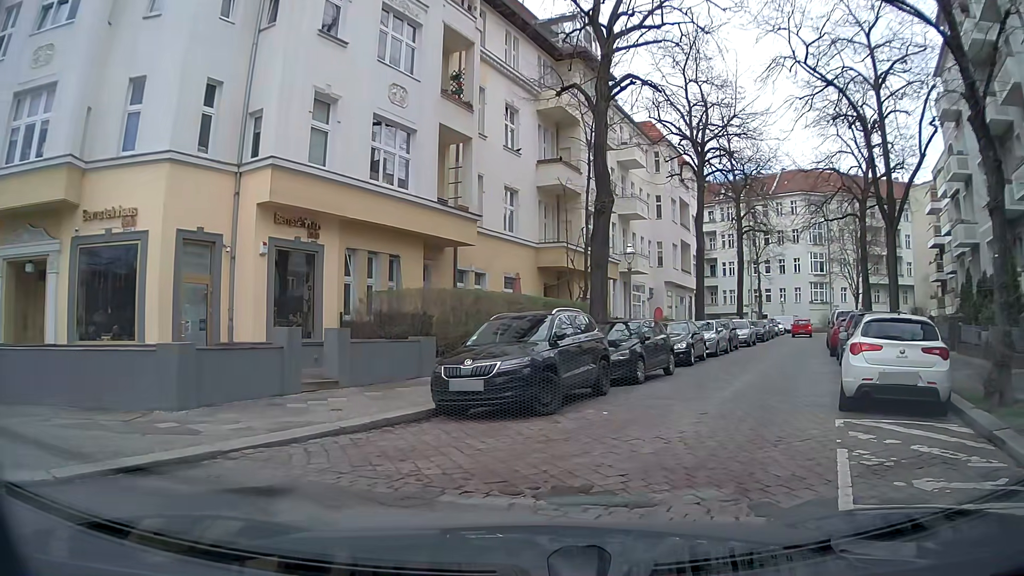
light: Day
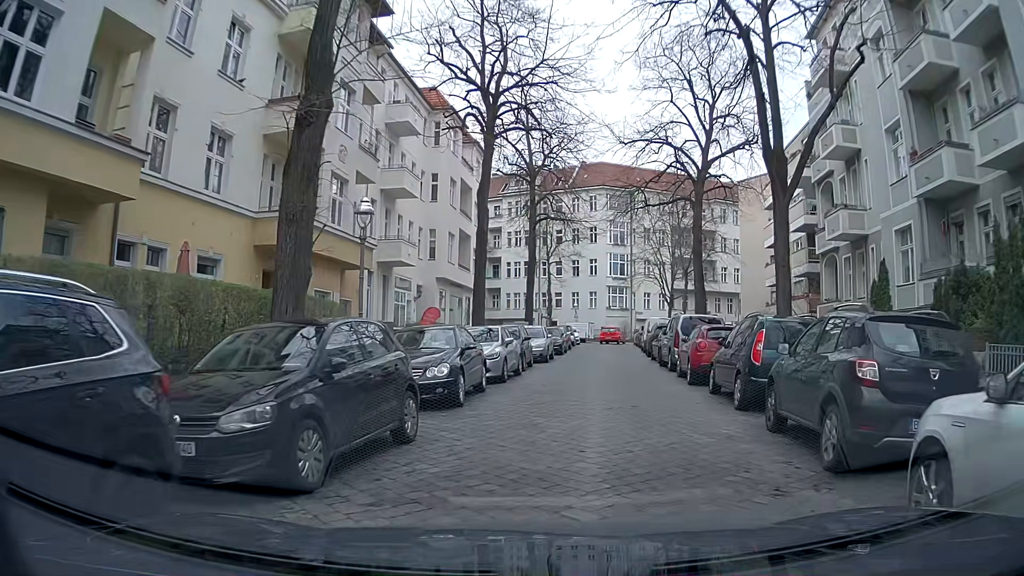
(+1.7, +9.3) m; +19°
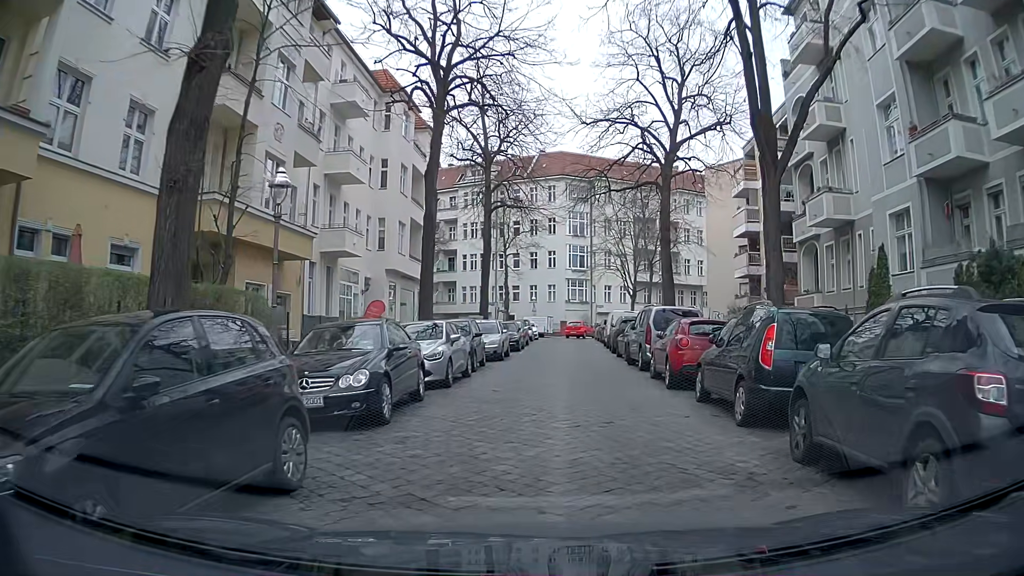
(+0.1, +2.5) m; +1°
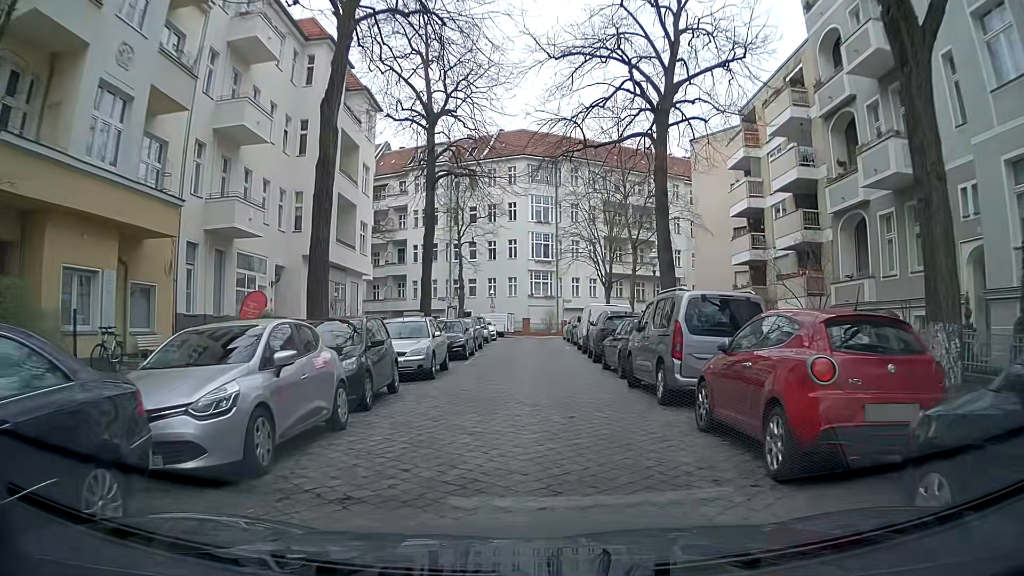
(+0.6, +8.1) m; +5°
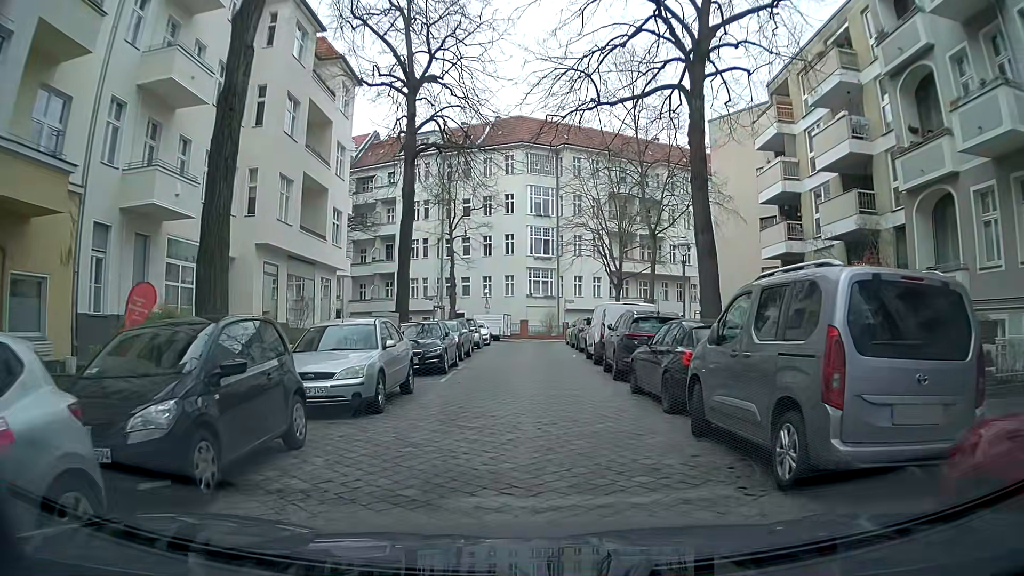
(0.0, +5.4) m; 0°
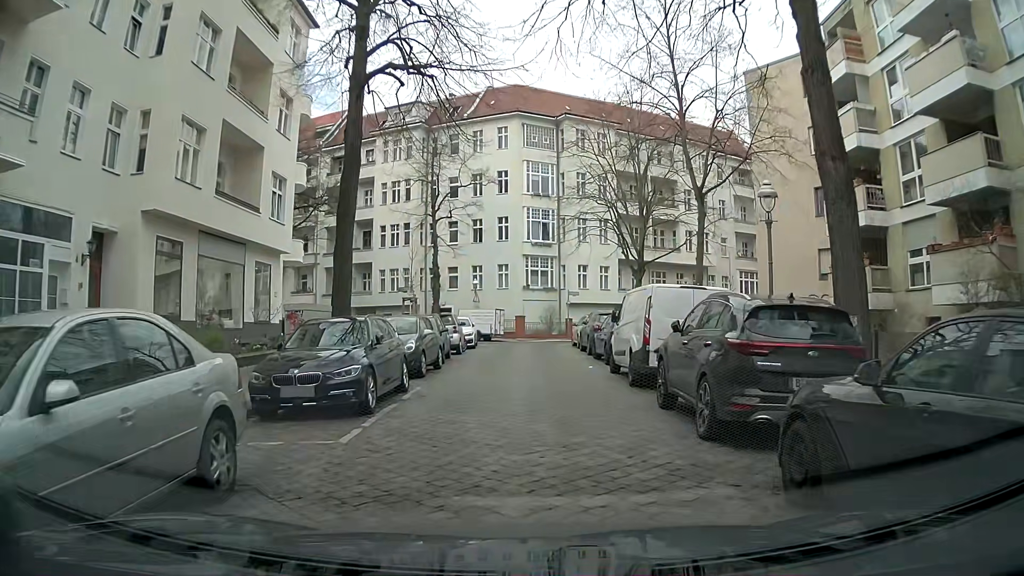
(0.0, +8.2) m; 0°
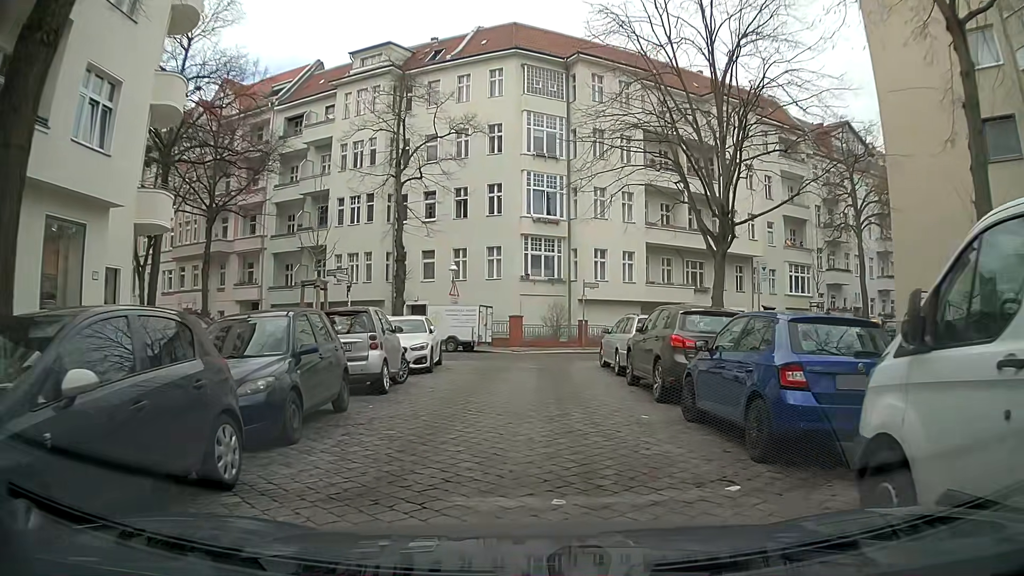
(-0.1, +12.9) m; +2°
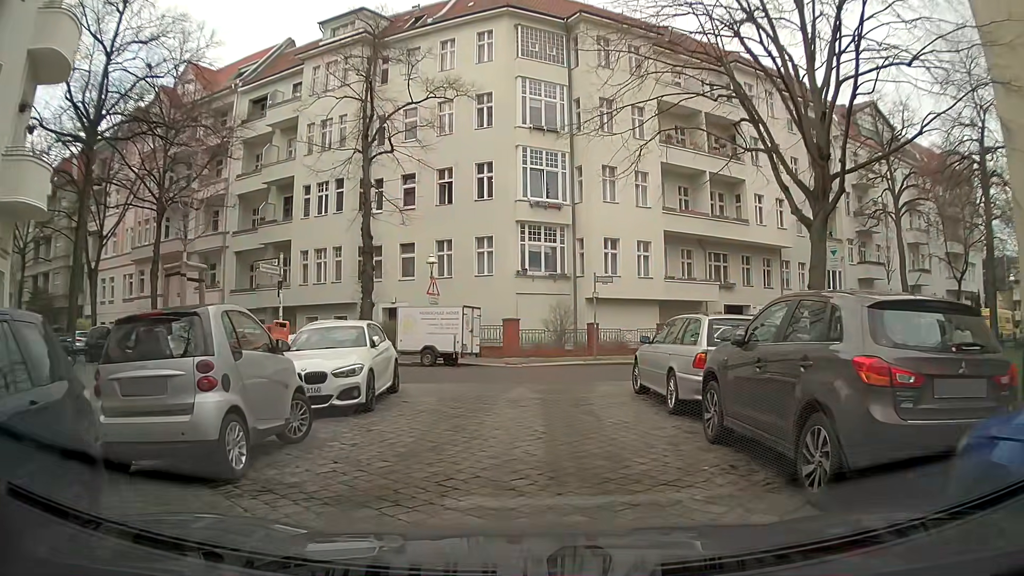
(-0.2, +6.3) m; -2°
